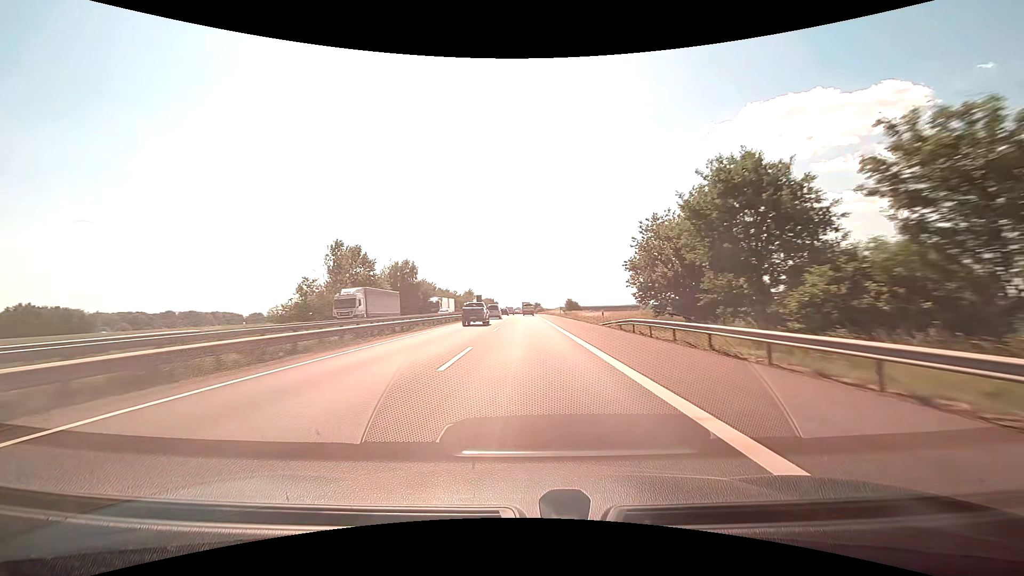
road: motorway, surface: asphalt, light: Day
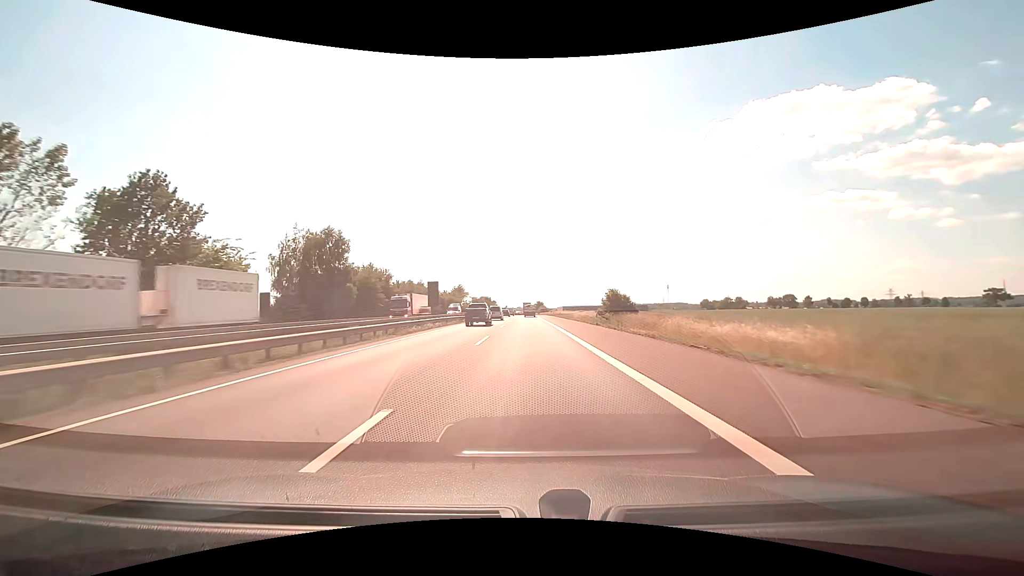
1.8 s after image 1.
(-0.1, +46.1) m; 0°
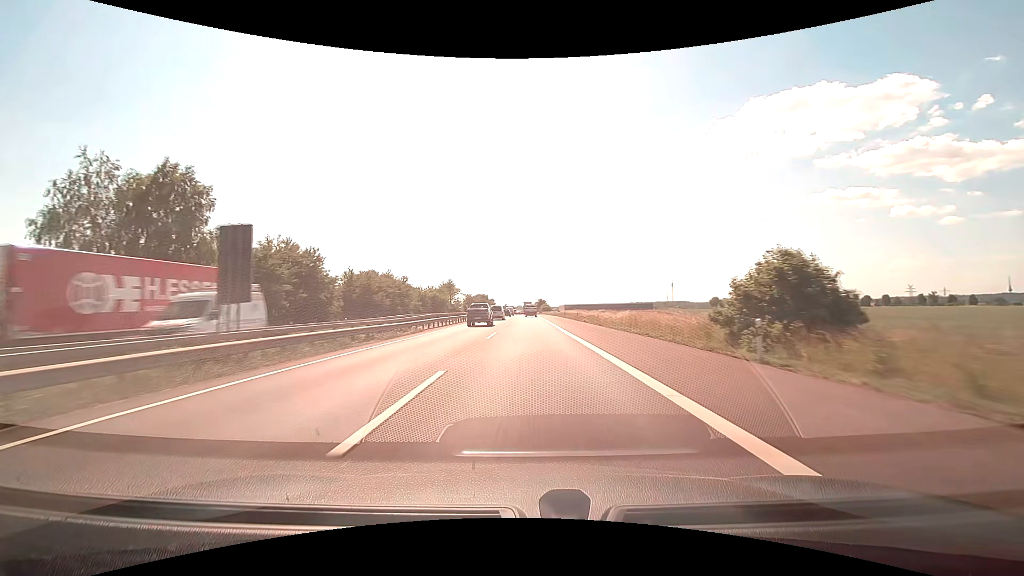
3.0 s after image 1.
(-0.1, +31.4) m; 0°
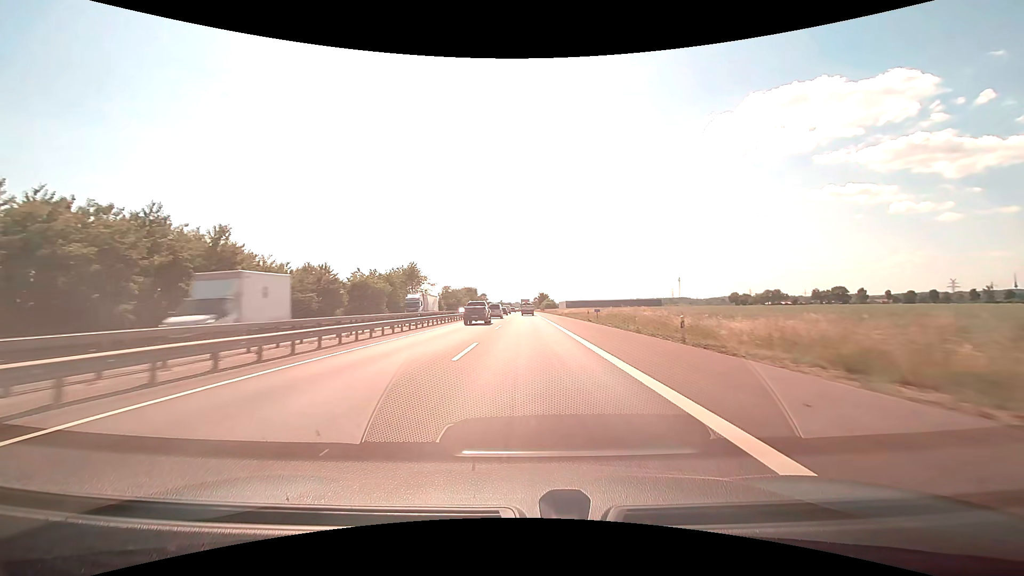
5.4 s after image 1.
(+0.2, +63.3) m; 0°
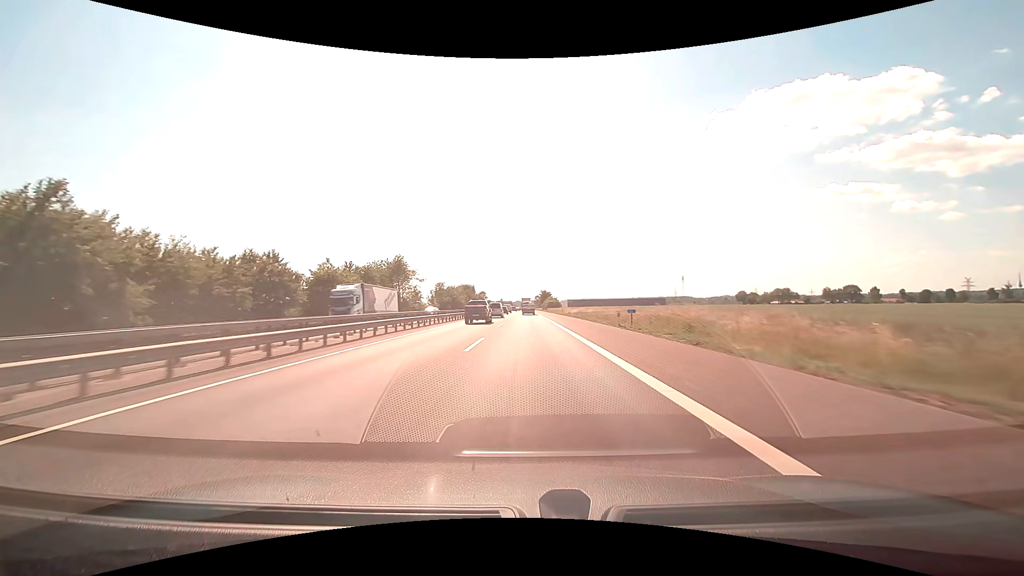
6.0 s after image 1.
(0.0, +15.6) m; 0°
(0, +10) (0, +20) (0, +30) (0, +40) (0, +50) (0, +60) (0, +70) (0, +80) (0, +90) (0, +100) m
